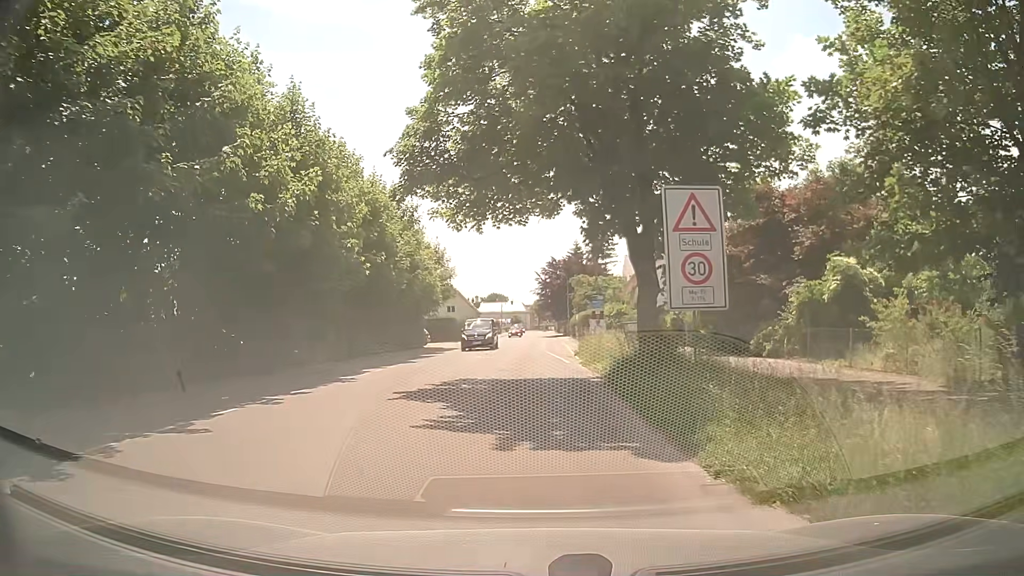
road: tertiary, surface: asphalt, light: Day
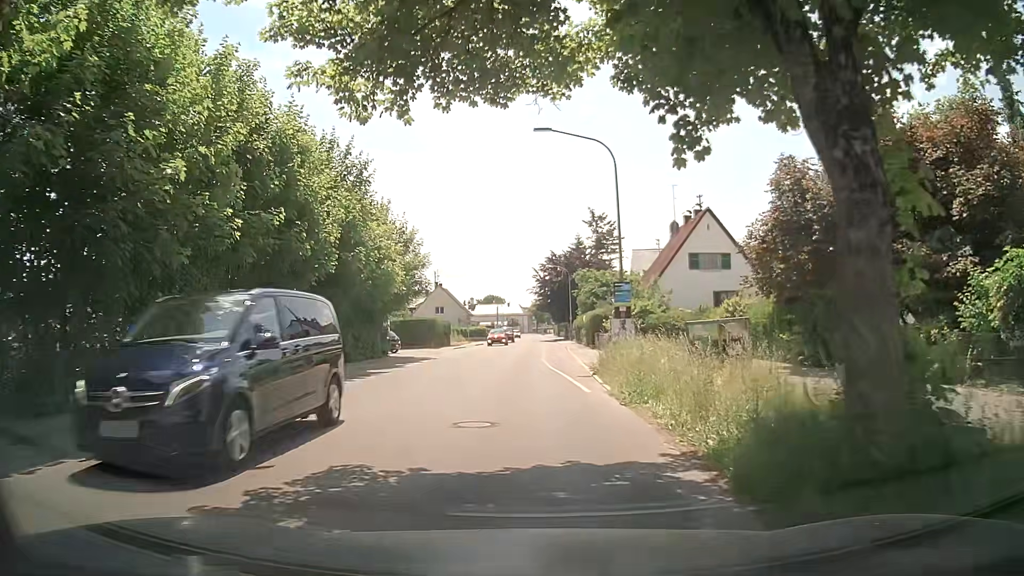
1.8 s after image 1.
(0.0, +11.0) m; 0°
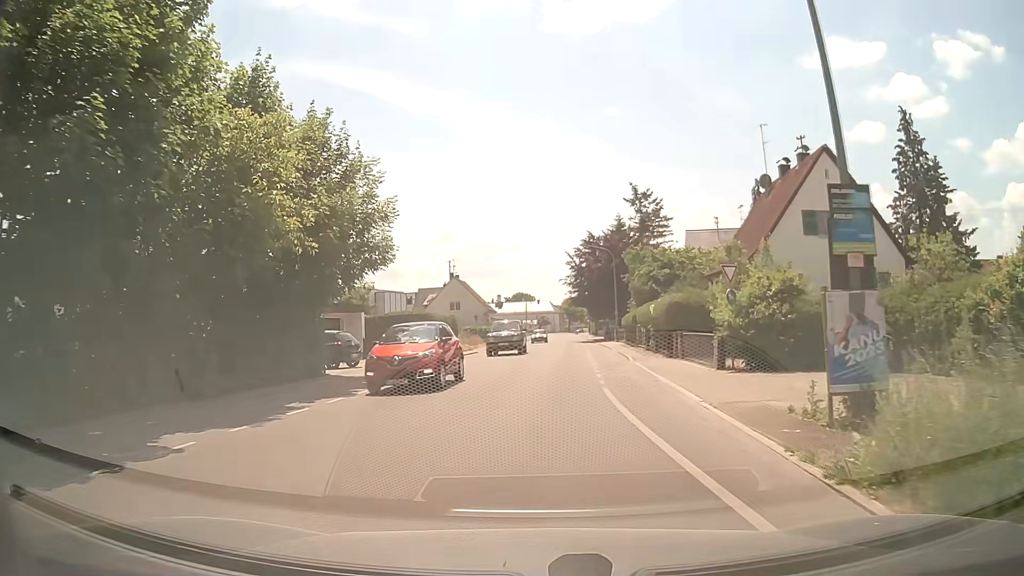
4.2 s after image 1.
(-0.3, +16.3) m; -2°
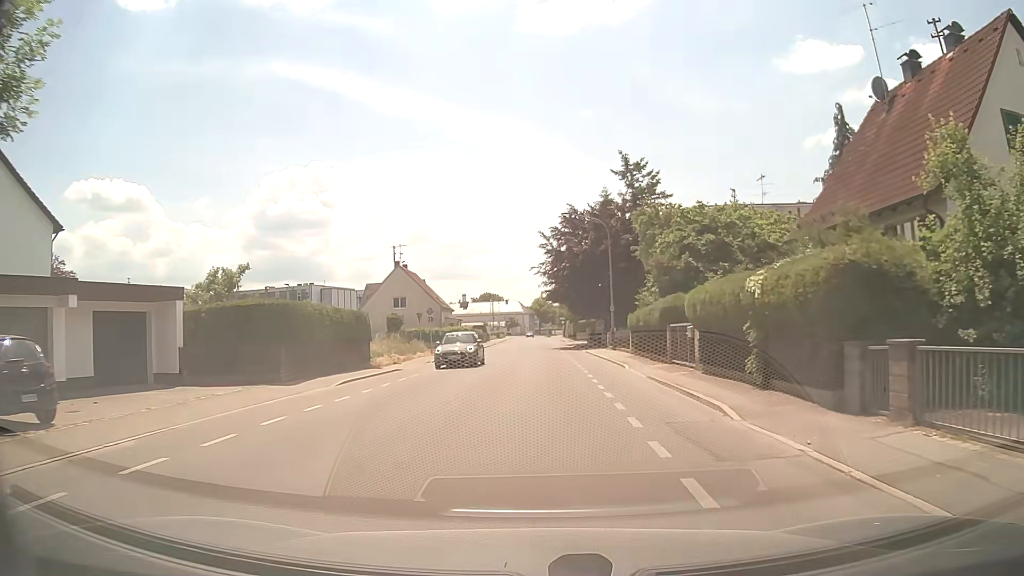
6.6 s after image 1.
(+0.3, +17.3) m; +2°
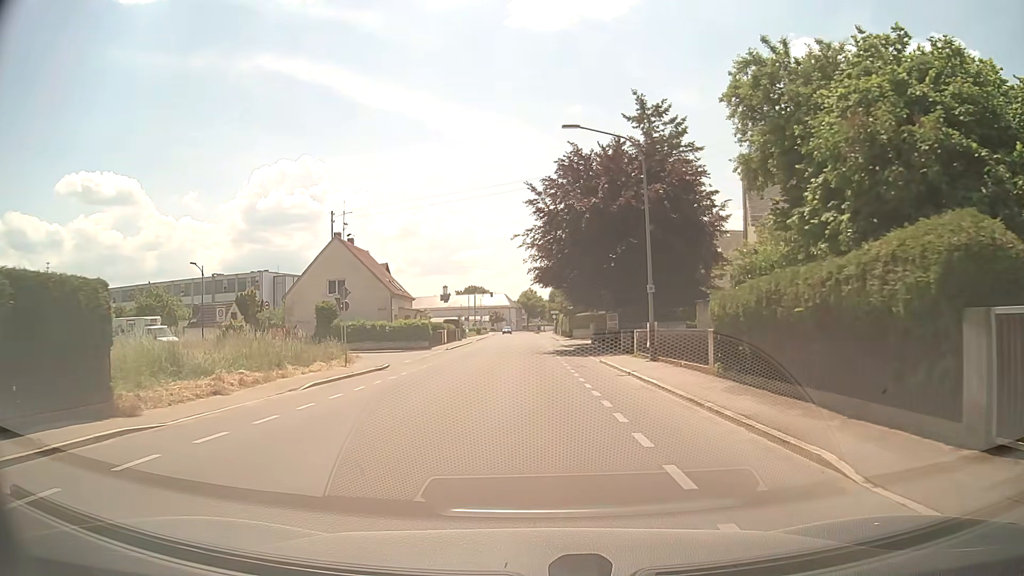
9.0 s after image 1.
(+0.3, +17.9) m; +1°
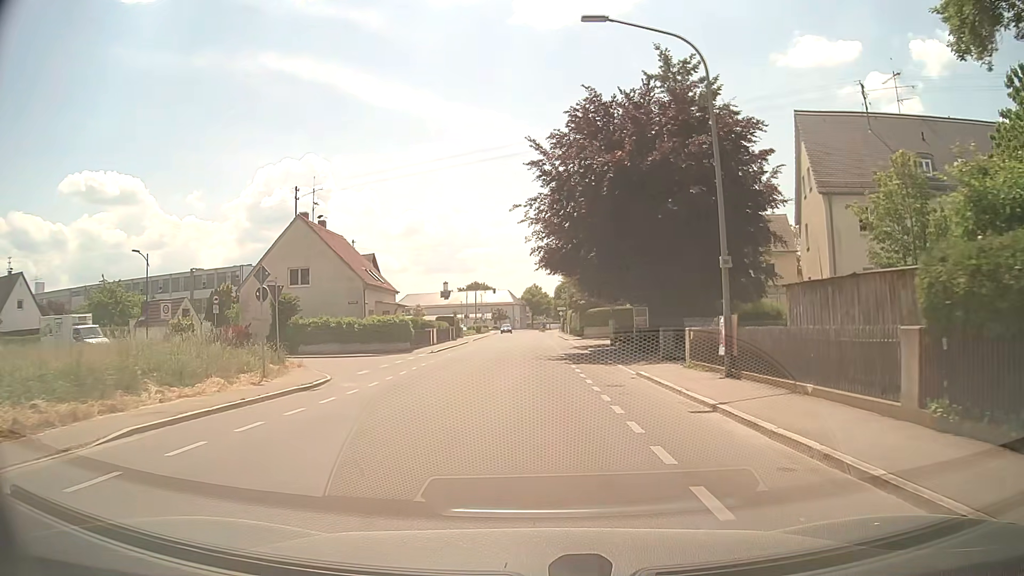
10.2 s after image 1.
(0.0, +9.1) m; 0°
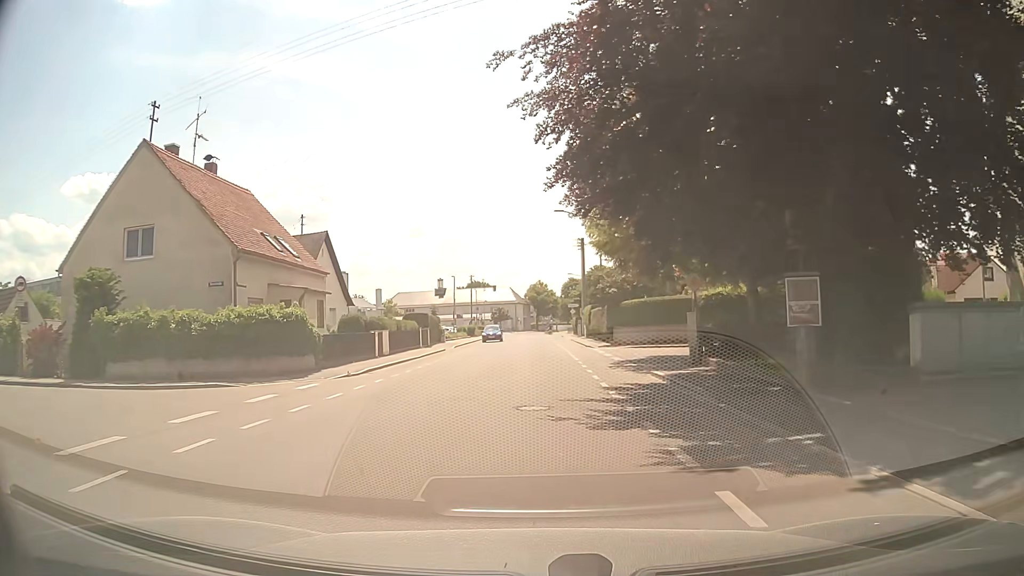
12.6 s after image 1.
(-0.1, +18.4) m; 0°
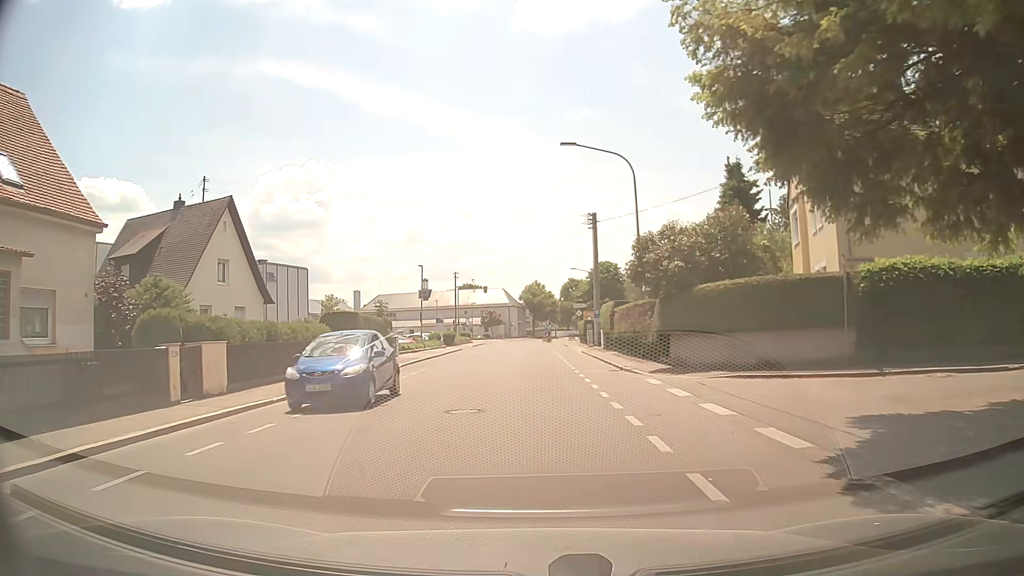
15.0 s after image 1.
(+0.1, +17.6) m; +1°
(0, +10) (0, +20) (0, +30) (0, +40) (0, +50) (-1, +60) (-1, +70) (-1, +80) (-1, +90) (0, +100) m
